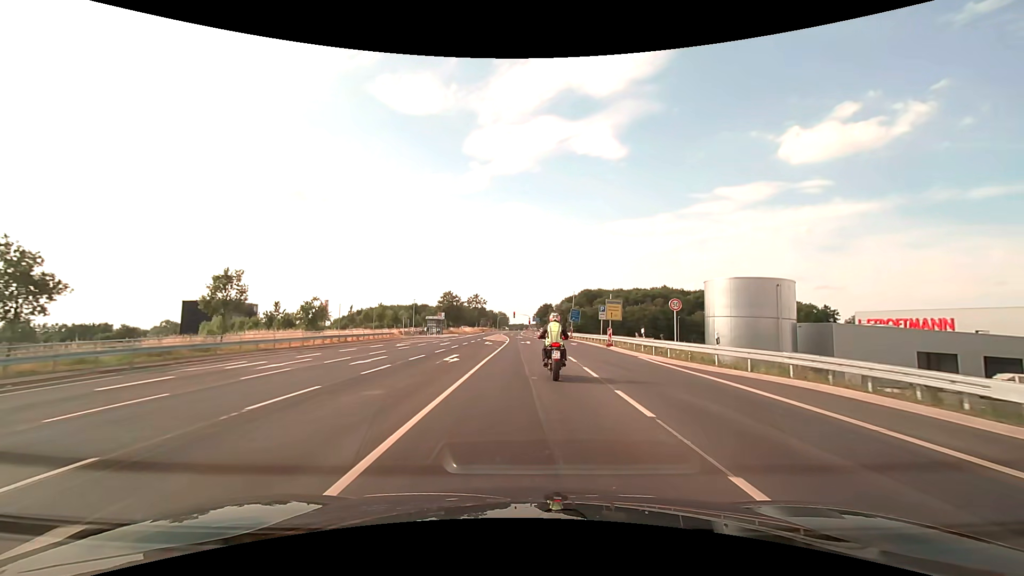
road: primary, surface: asphalt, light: Day
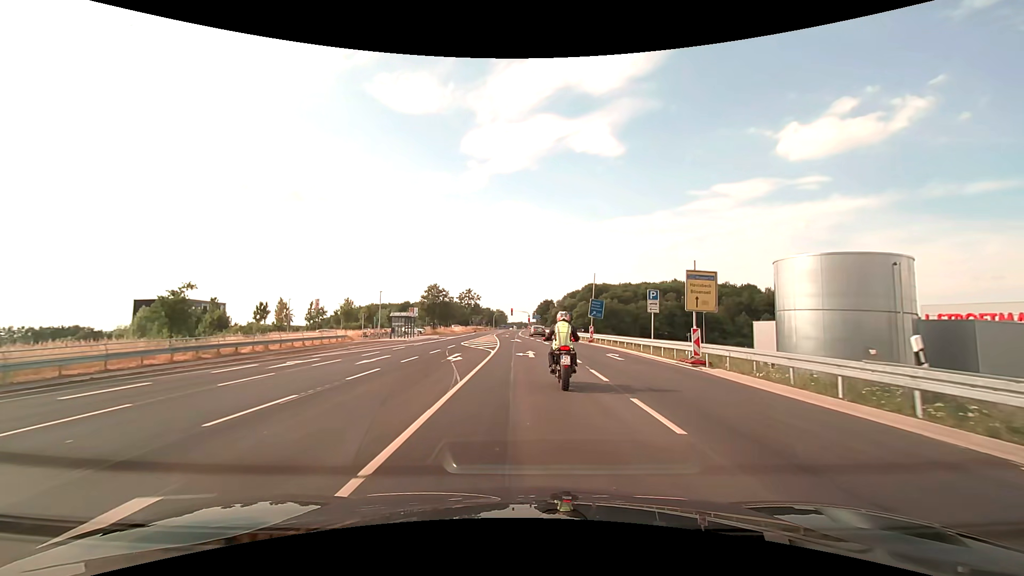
(0.0, +19.2) m; 0°
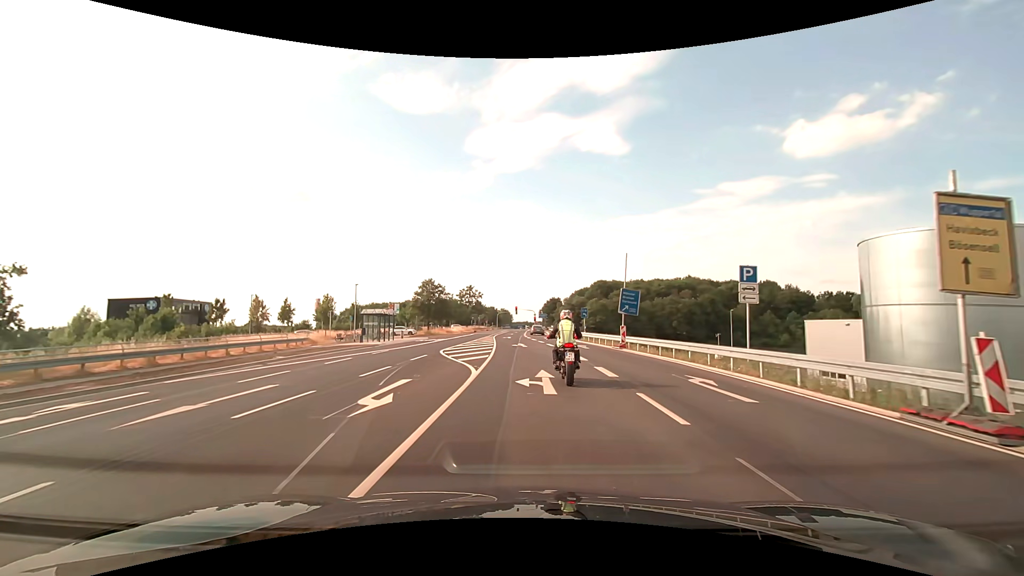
(0.0, +11.6) m; -1°
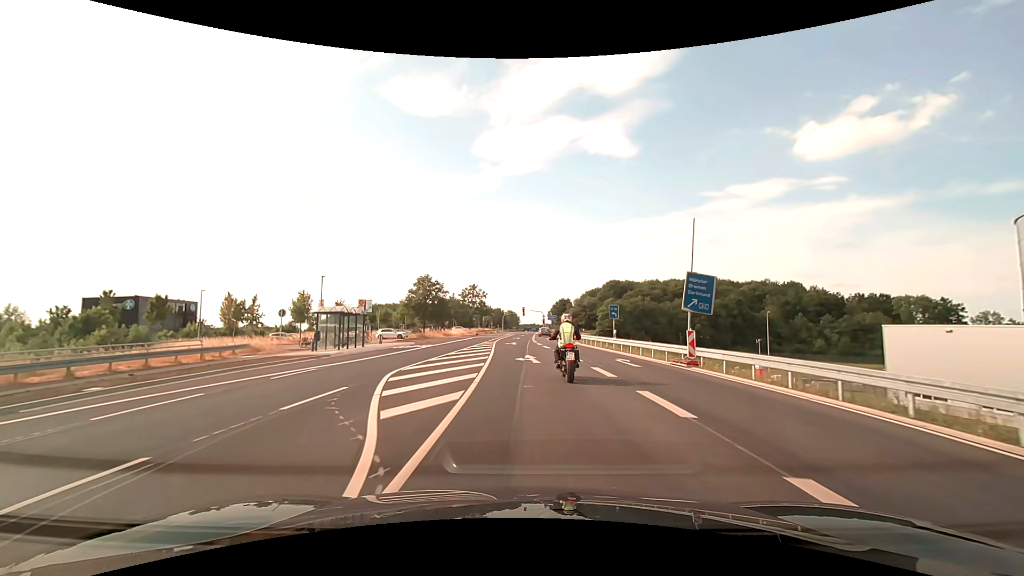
(-0.1, +11.3) m; -1°
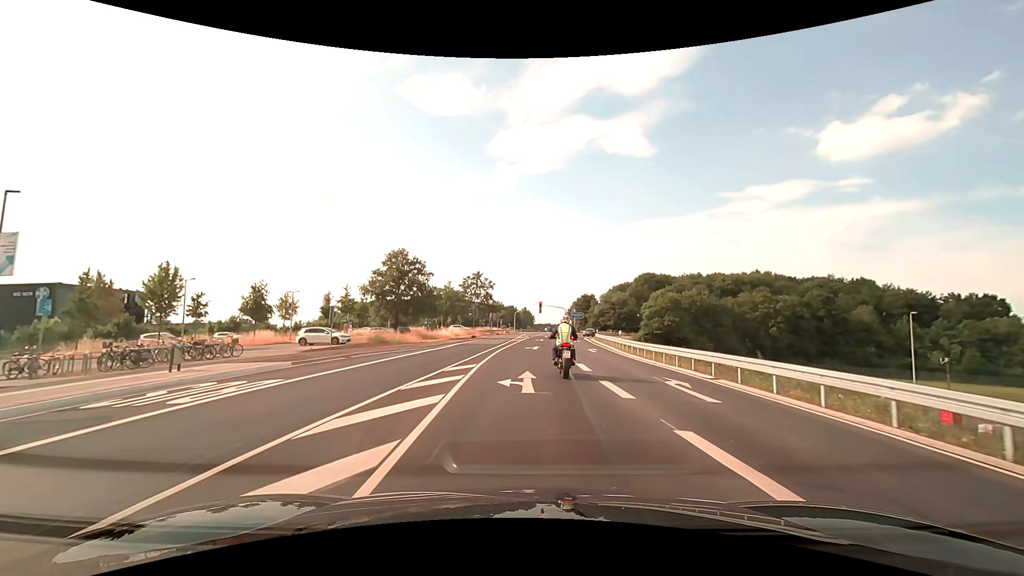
(-0.4, +28.3) m; -1°
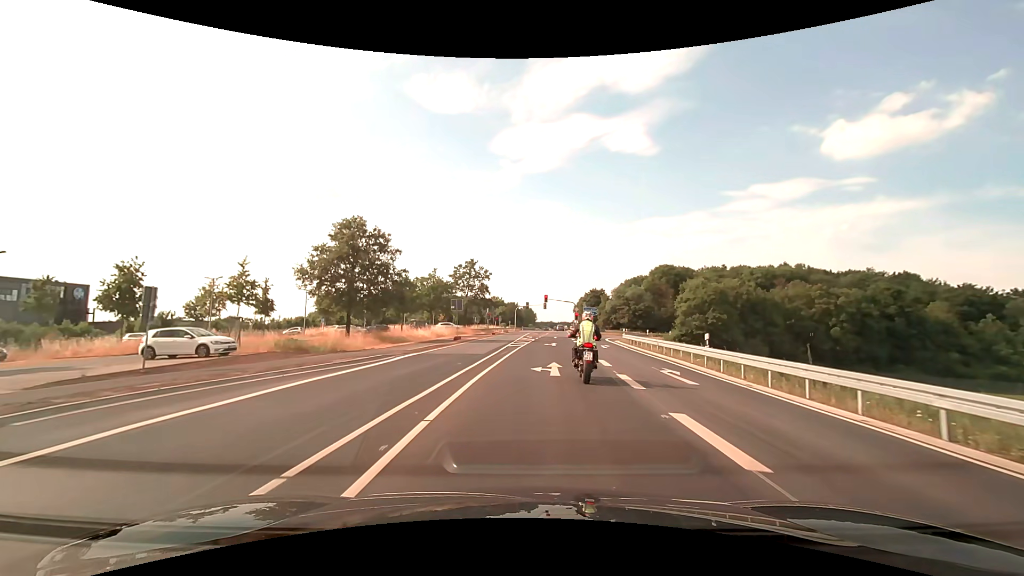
(-0.1, +17.0) m; 0°
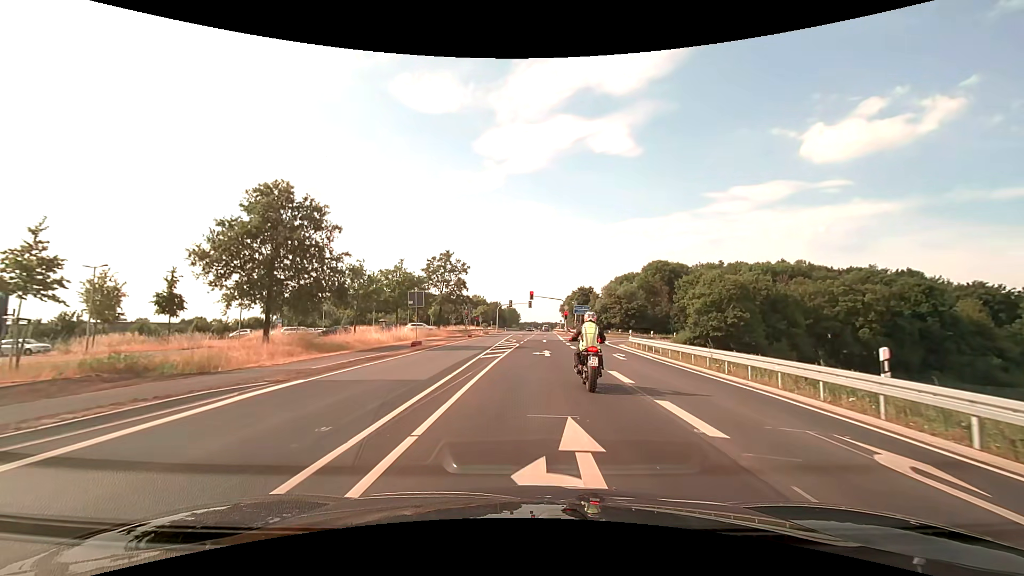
(+0.1, +10.6) m; +2°
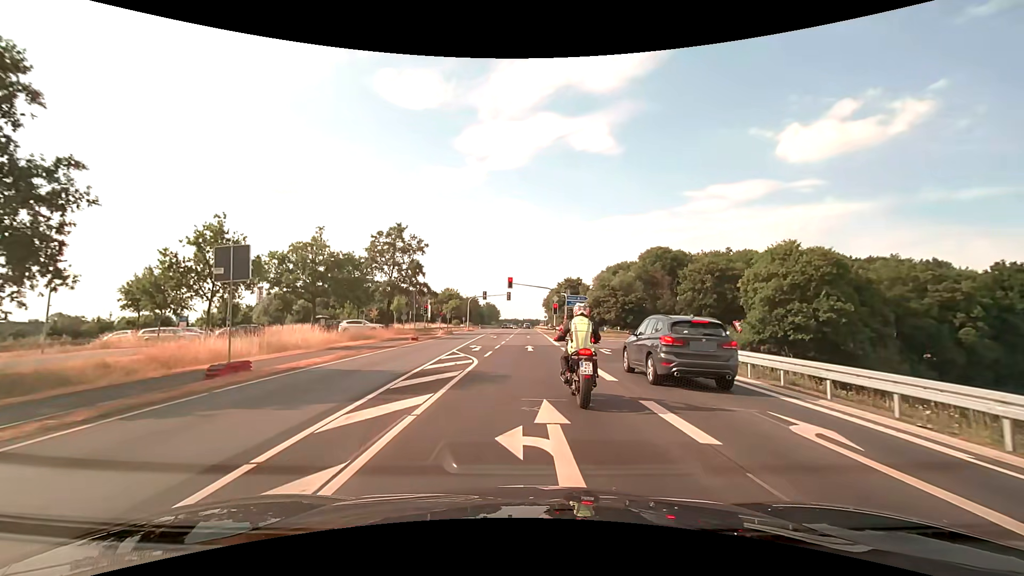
(+0.5, +18.6) m; +2°
(0, +10) (0, +20) (0, +30) (+1, +40) (+1, +50) (+1, +60) (+1, +70) (+1, +80) (+1, +90) (+1, +100) m
